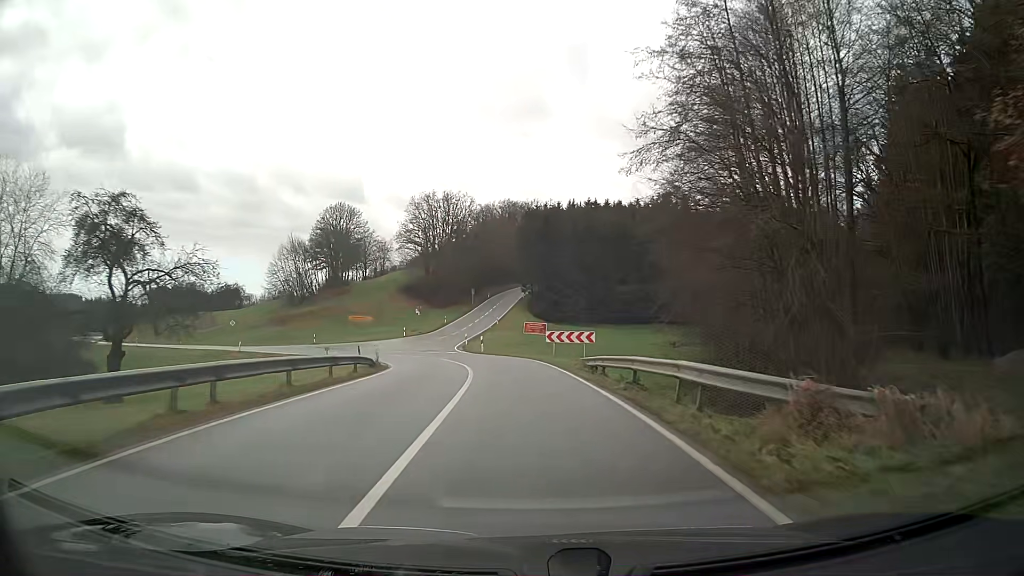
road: secondary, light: Day
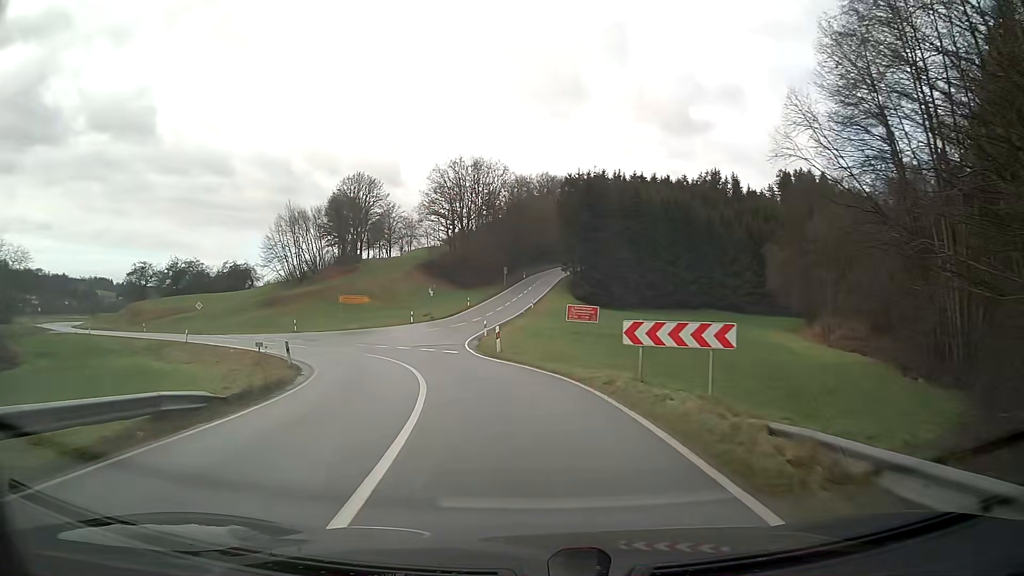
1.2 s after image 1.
(-0.6, +17.3) m; -5°
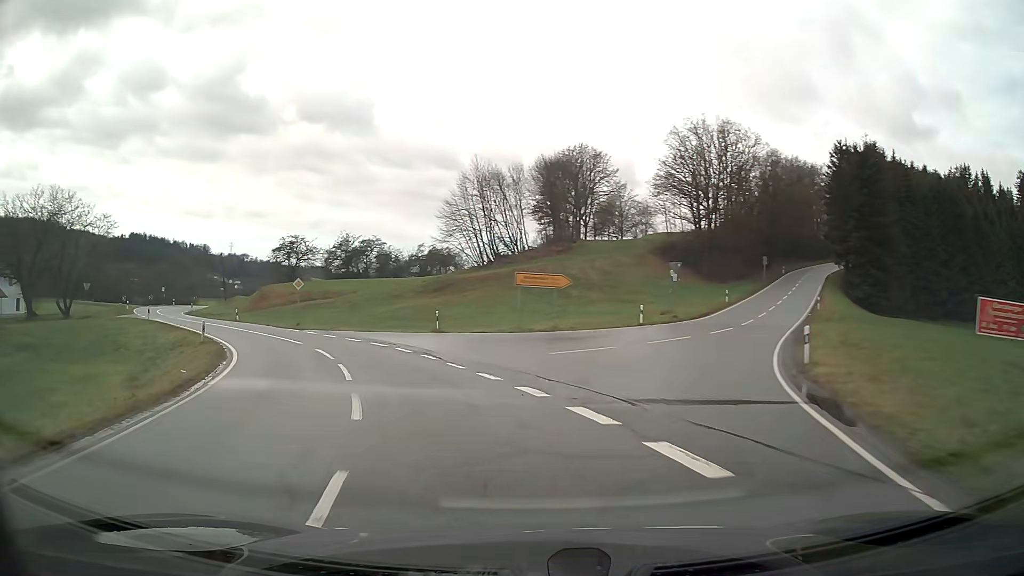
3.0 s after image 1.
(-4.1, +24.6) m; -22°
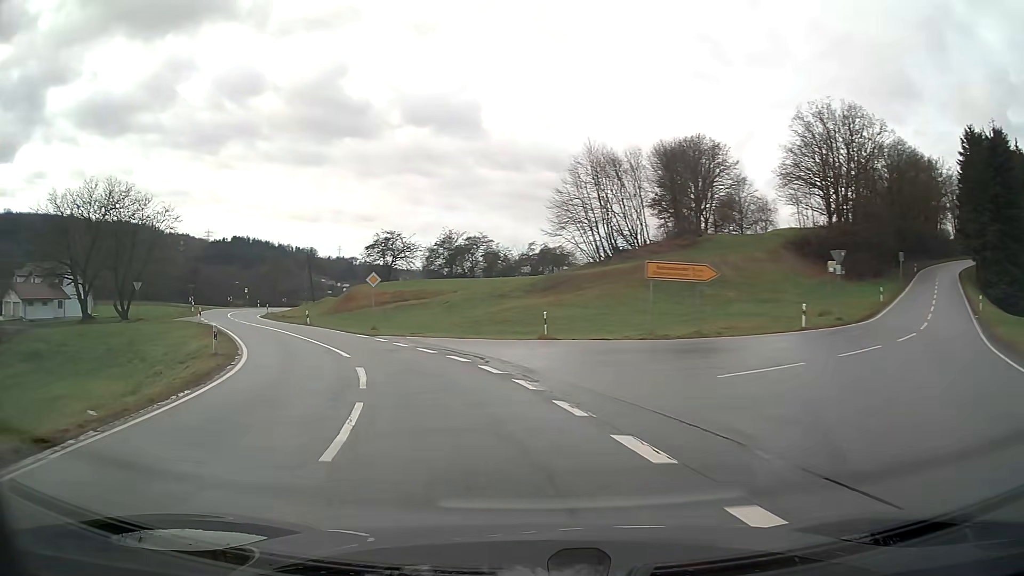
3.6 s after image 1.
(-0.7, +8.1) m; -9°
